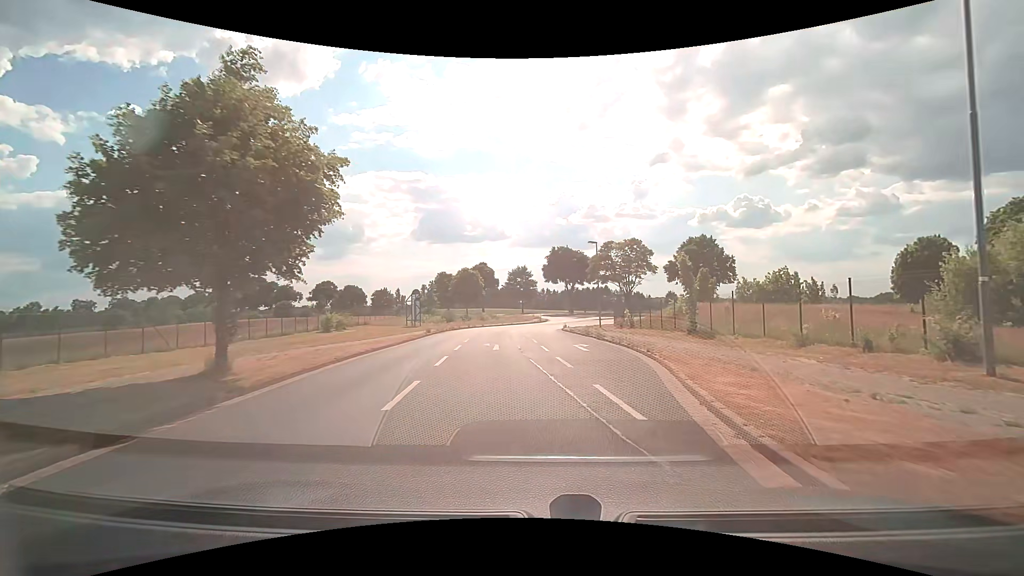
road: residential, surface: asphalt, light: Day
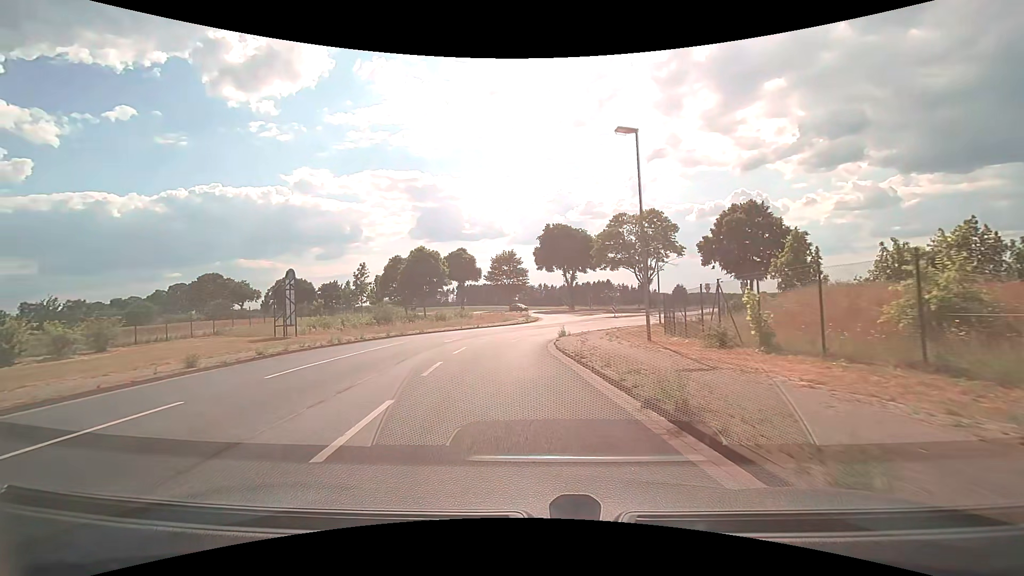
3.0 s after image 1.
(+2.0, +26.5) m; +1°
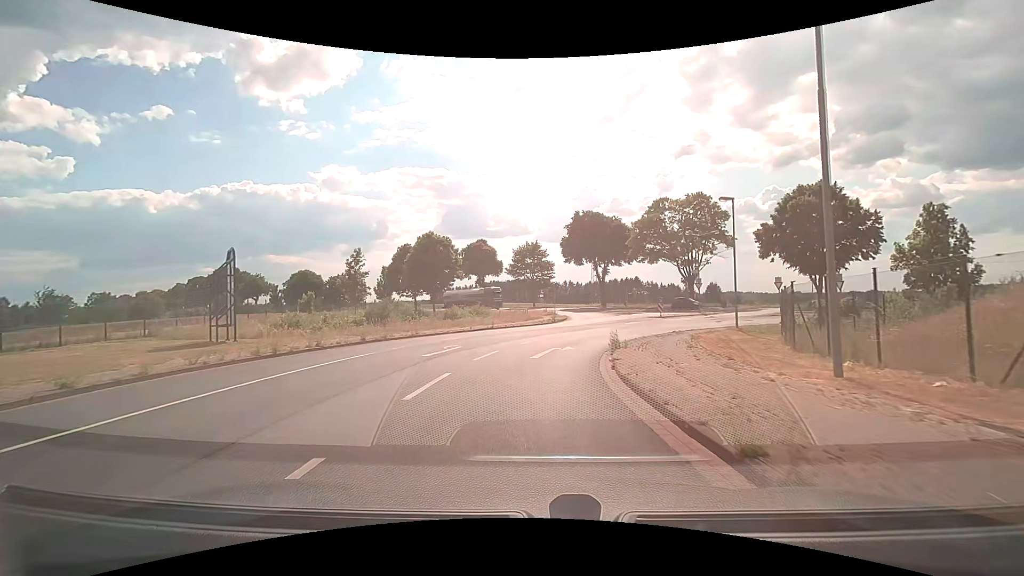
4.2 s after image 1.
(-0.4, +9.4) m; -3°
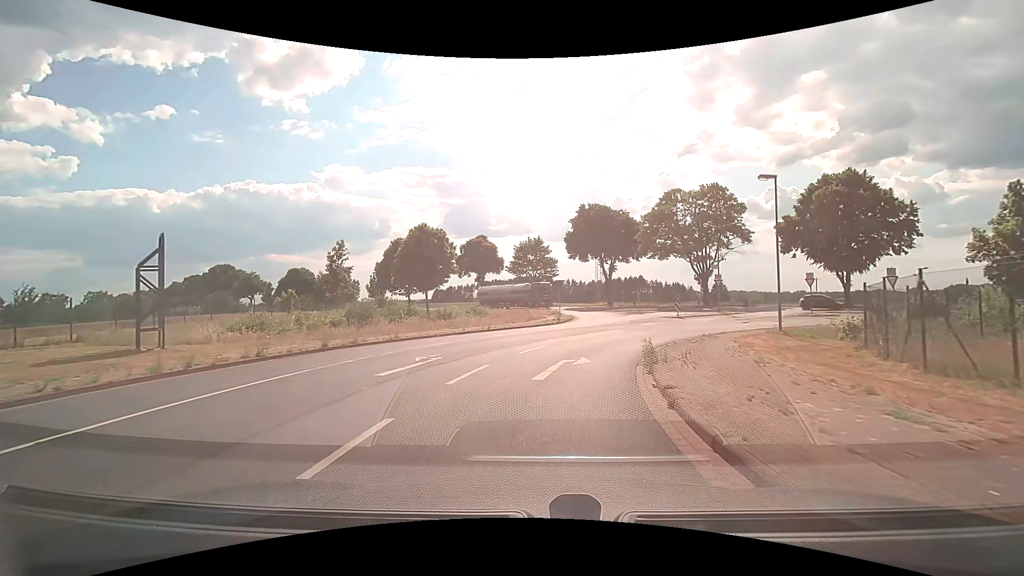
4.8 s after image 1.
(0.0, +4.6) m; 0°
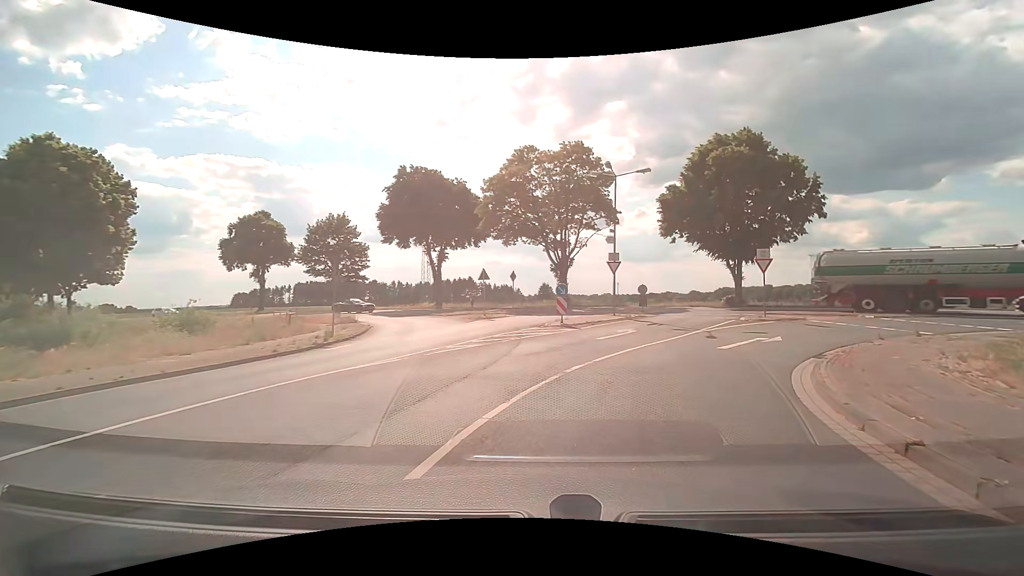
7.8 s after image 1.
(+2.4, +21.5) m; +18°
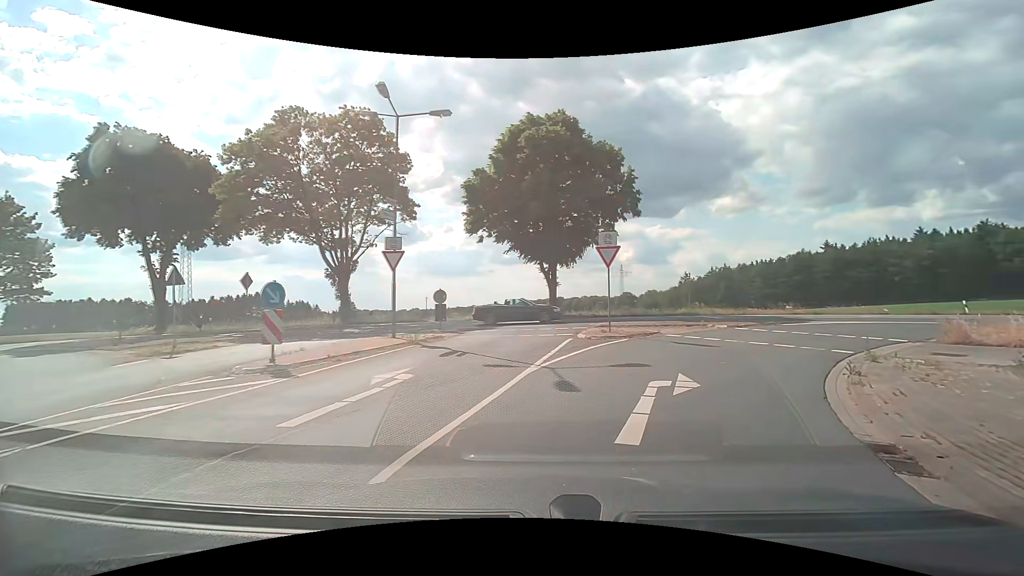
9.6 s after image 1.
(+2.0, +10.4) m; +22°
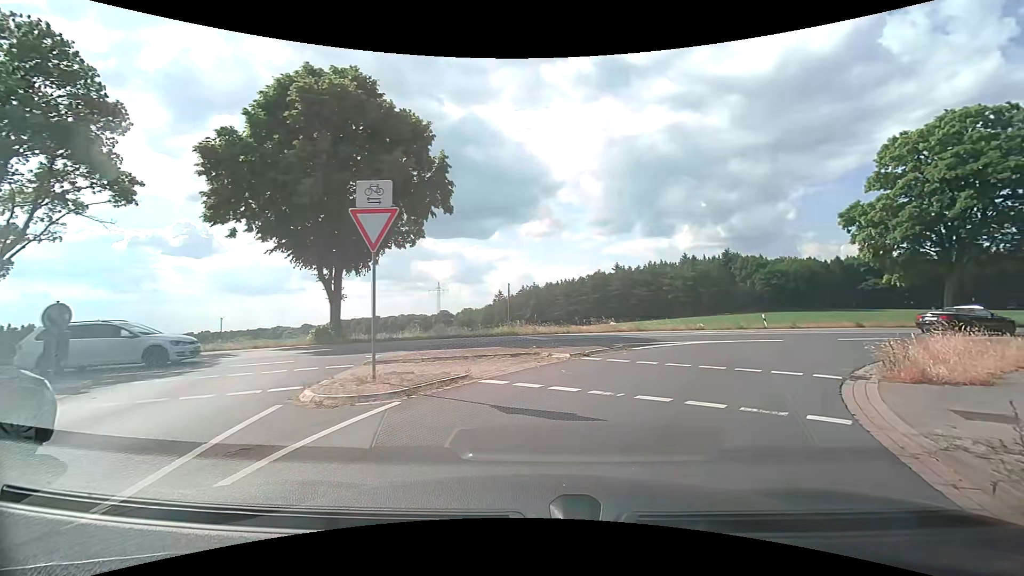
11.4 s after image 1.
(+1.5, +8.3) m; +21°
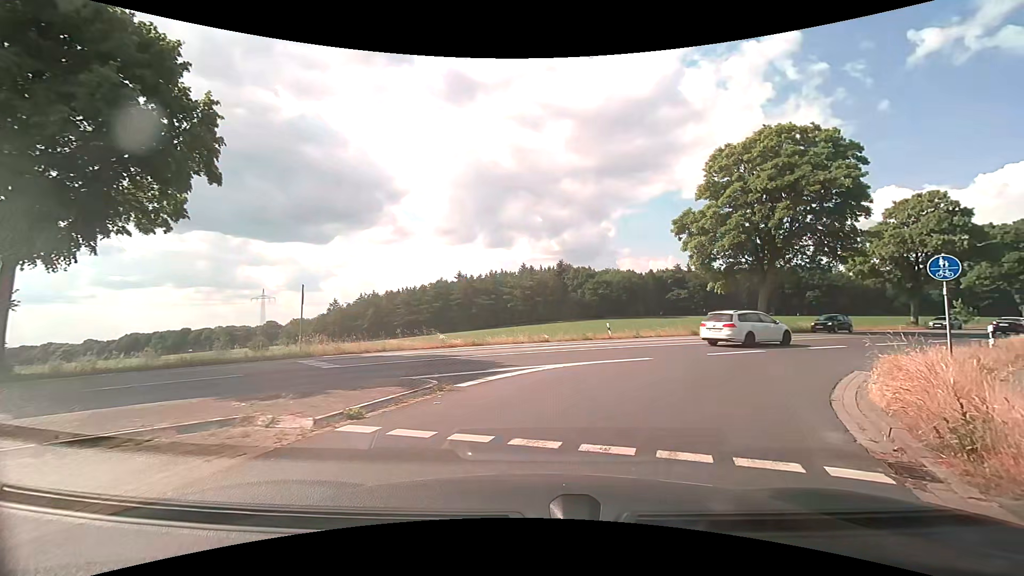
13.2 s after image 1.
(+1.0, +6.6) m; +18°
(+2, +10) (+7, +18) (+14, +26) (+21, +32) (+29, +38) (+38, +44) (+46, +50) (+54, +56) (+62, +62) (+70, +68) m
